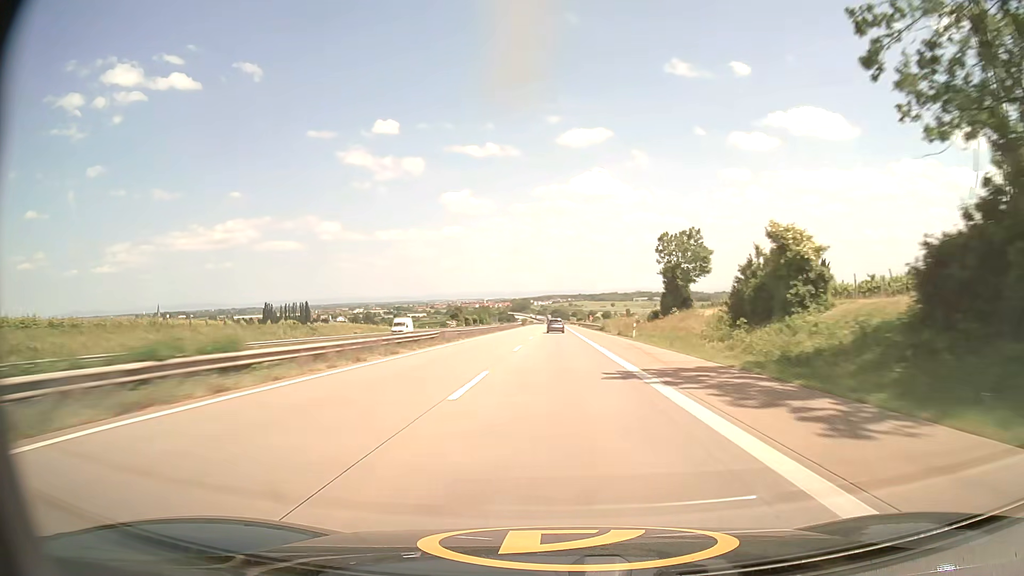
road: motorway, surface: asphalt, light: Day
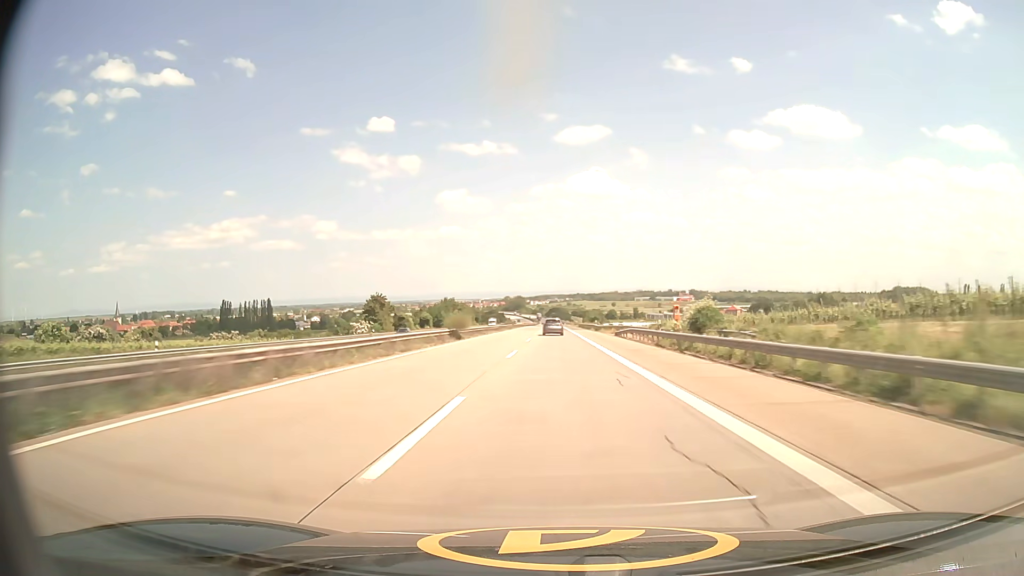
(+0.3, +95.1) m; 0°
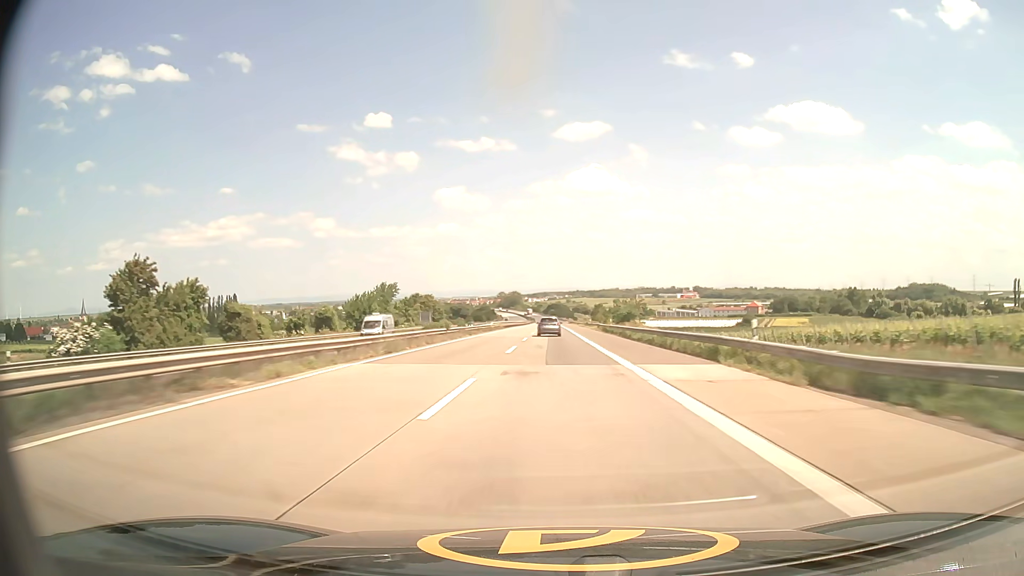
(+0.2, +70.7) m; 0°
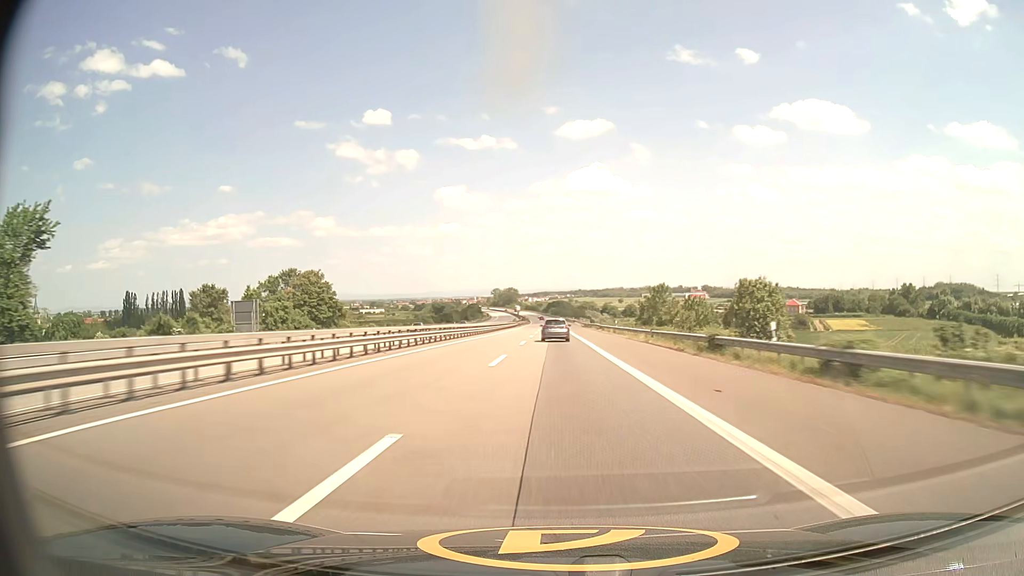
(-0.3, +93.0) m; 0°
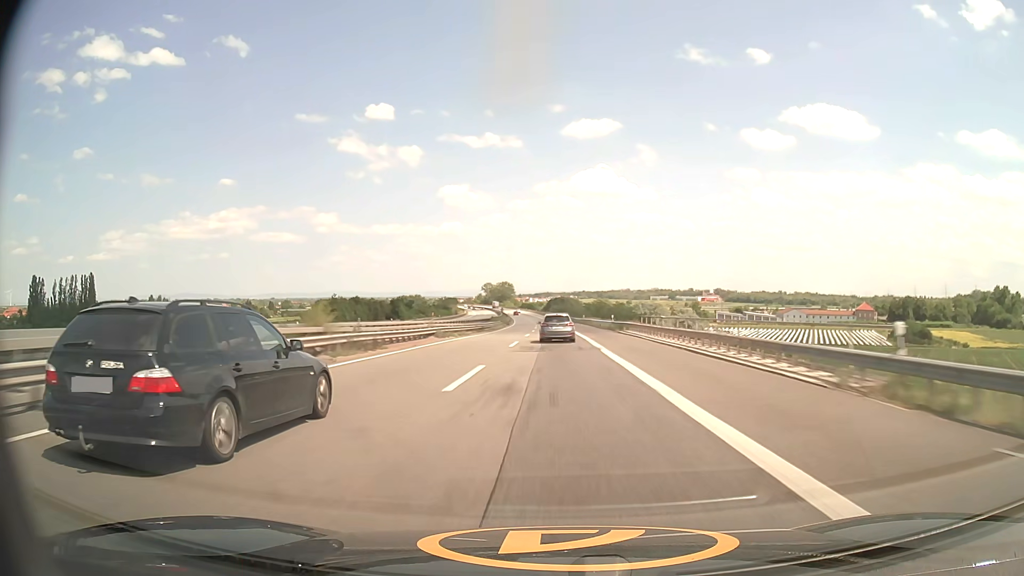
(0.0, +114.2) m; 0°
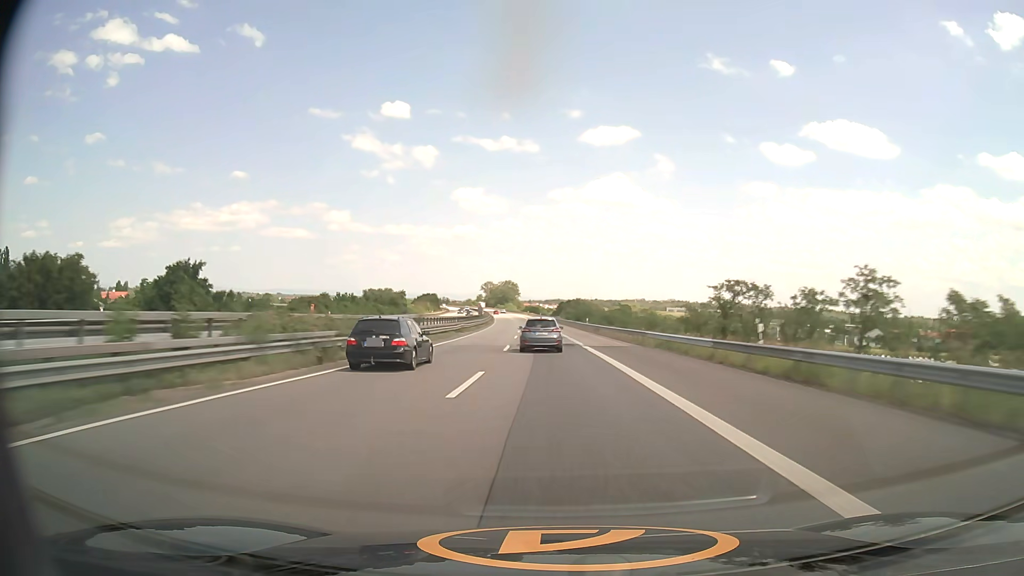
(-0.3, +89.6) m; -1°
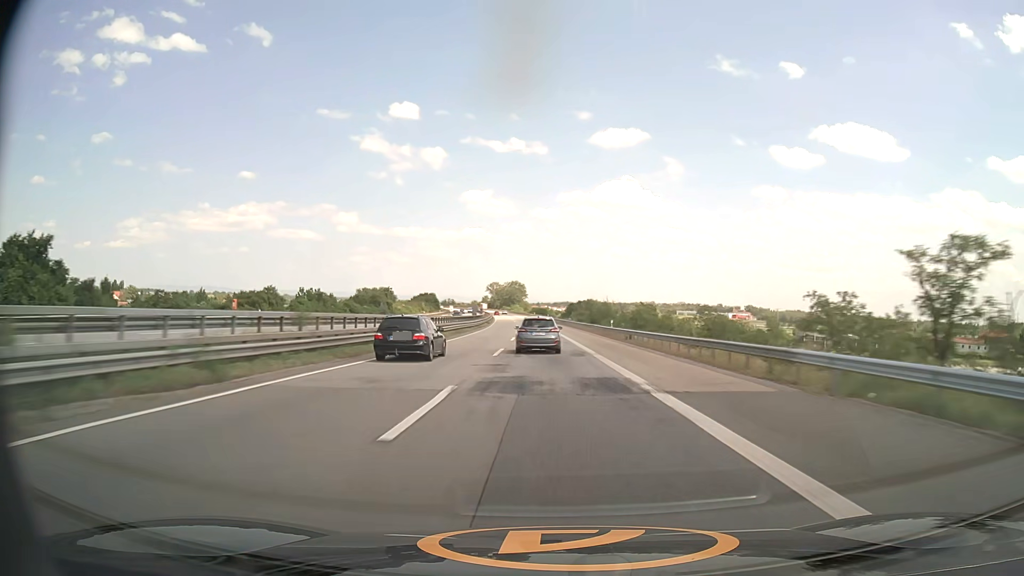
(-0.2, +22.3) m; -1°
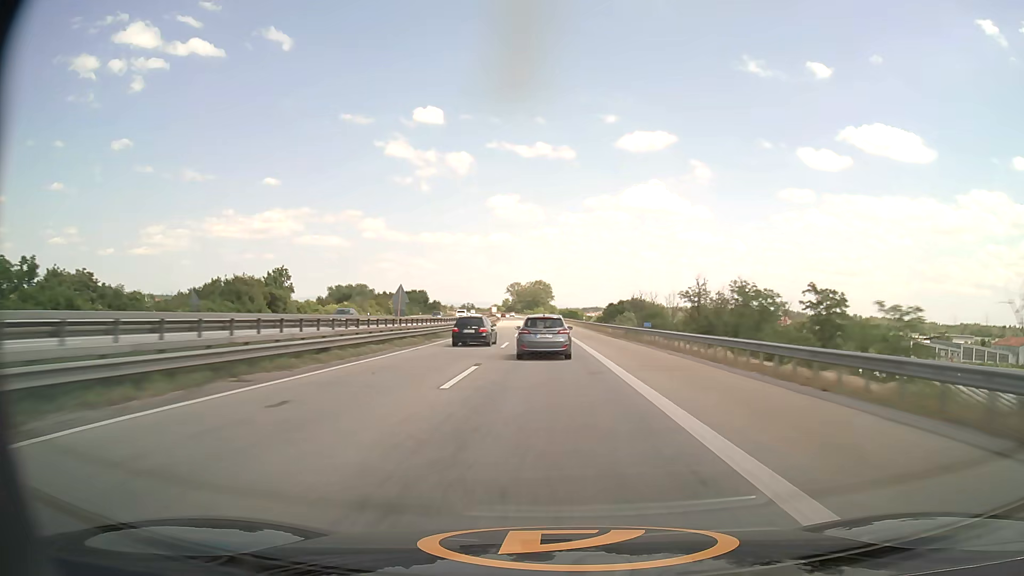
(-1.5, +66.2) m; -3°
(0, +10) (0, +20) (0, +30) (0, +40) (-1, +50) (-1, +60) (-2, +70) (-2, +80) (-3, +90) (-4, +100) m
